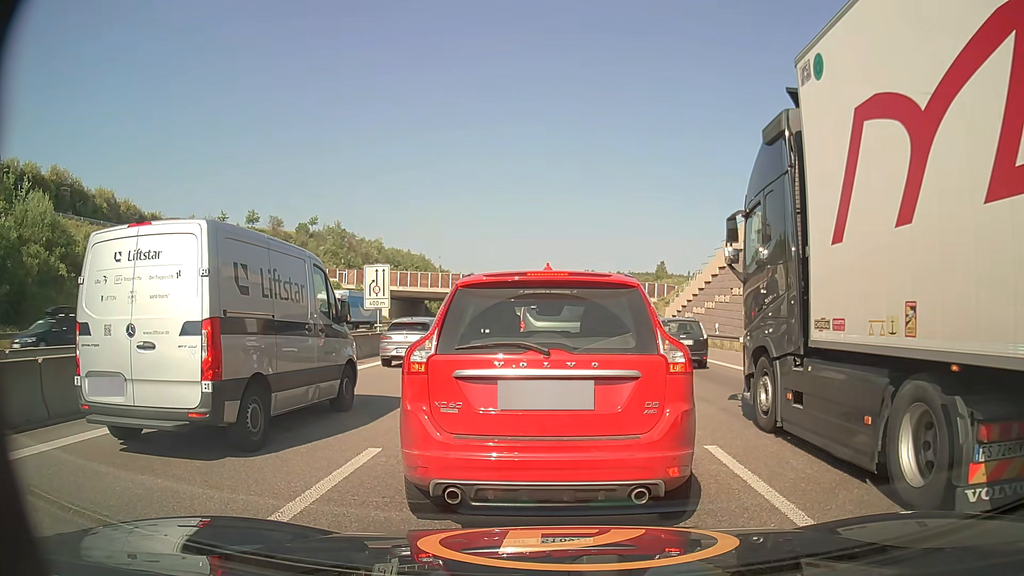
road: motorway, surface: asphalt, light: Day
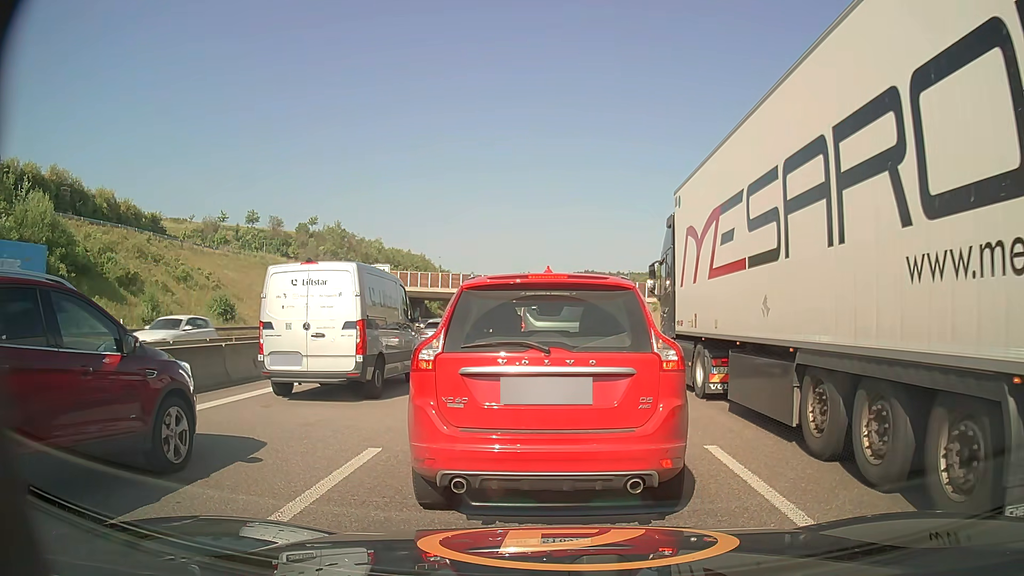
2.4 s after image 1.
(0.0, 0.0) m; 0°
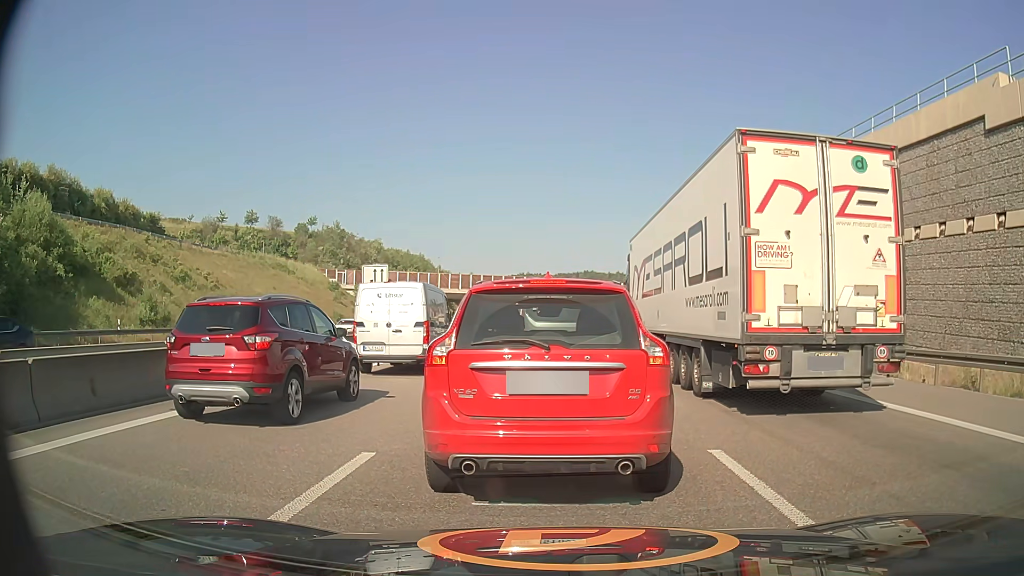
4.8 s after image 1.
(0.0, +0.2) m; 0°
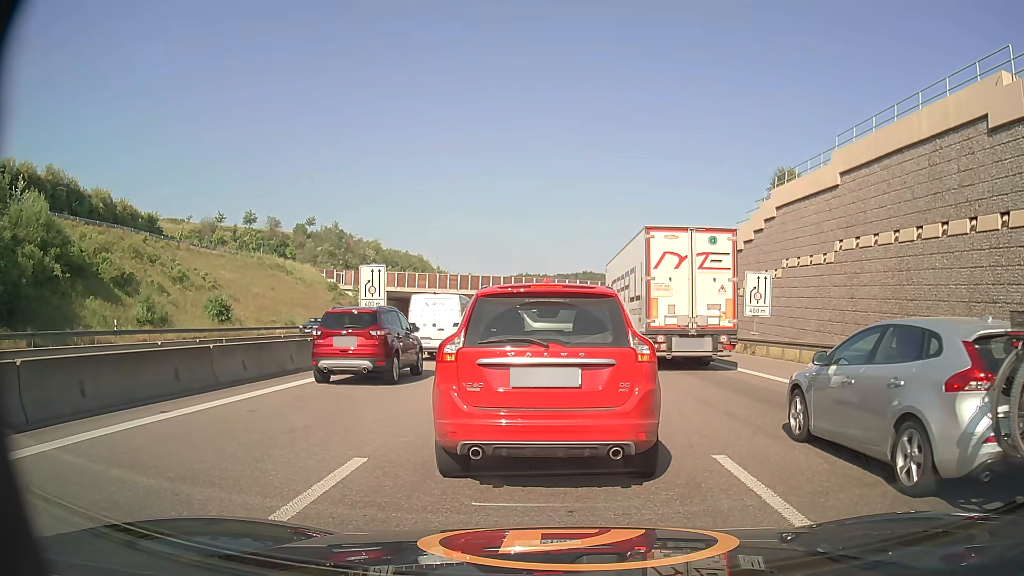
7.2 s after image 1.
(0.0, +0.3) m; 0°
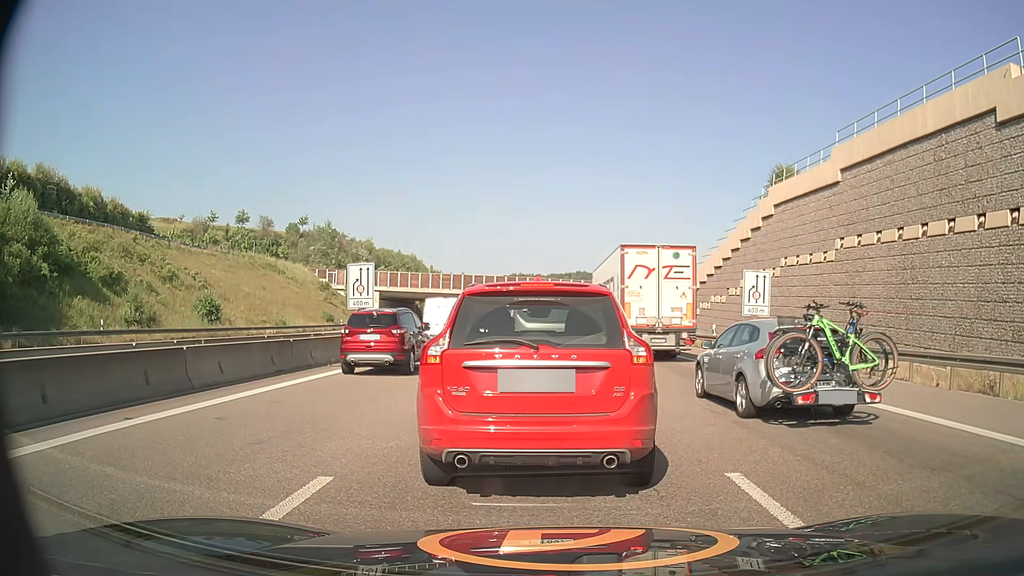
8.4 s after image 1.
(0.0, +0.9) m; 0°
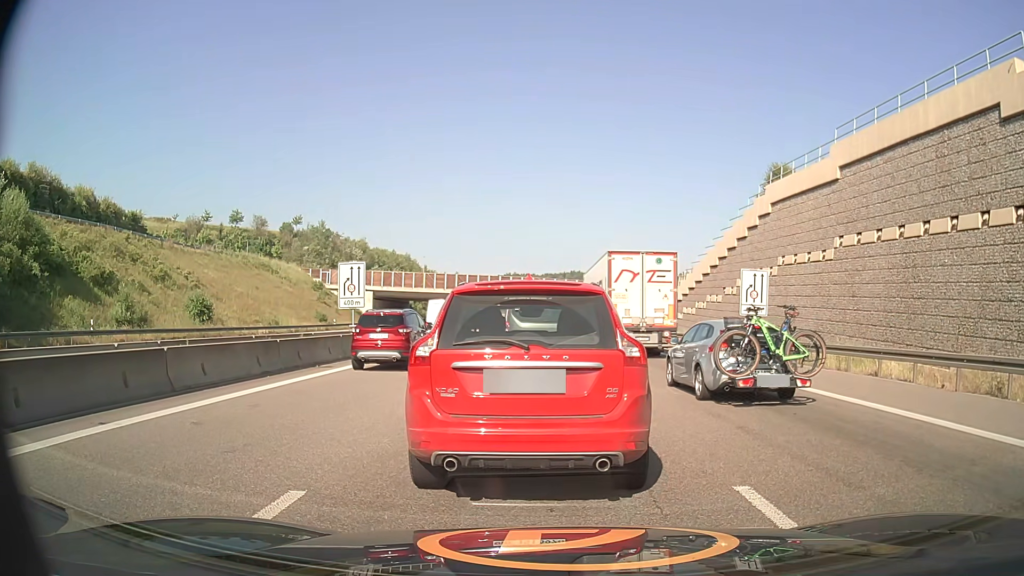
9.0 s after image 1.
(0.0, +0.5) m; 0°
